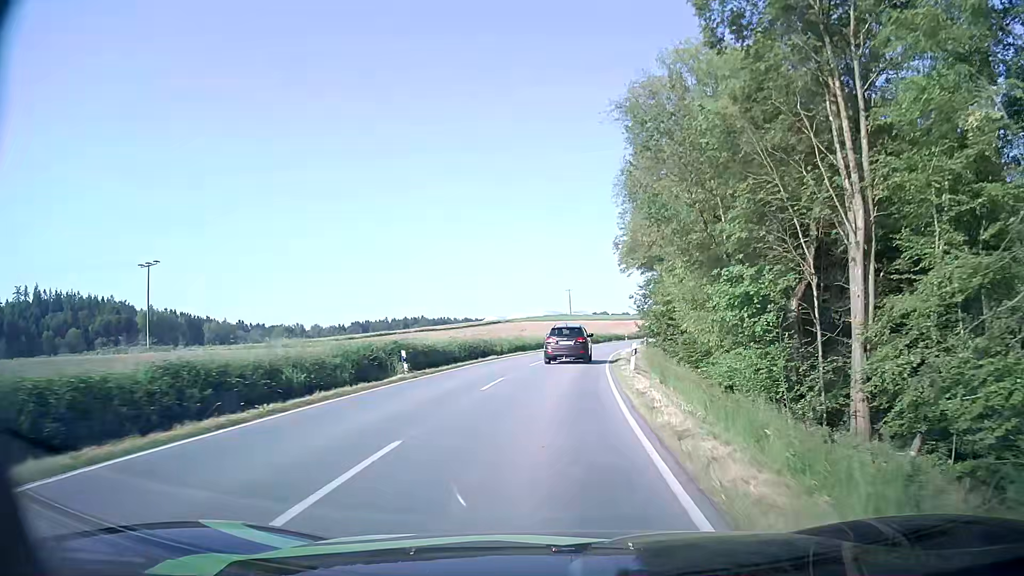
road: secondary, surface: asphalt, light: Day
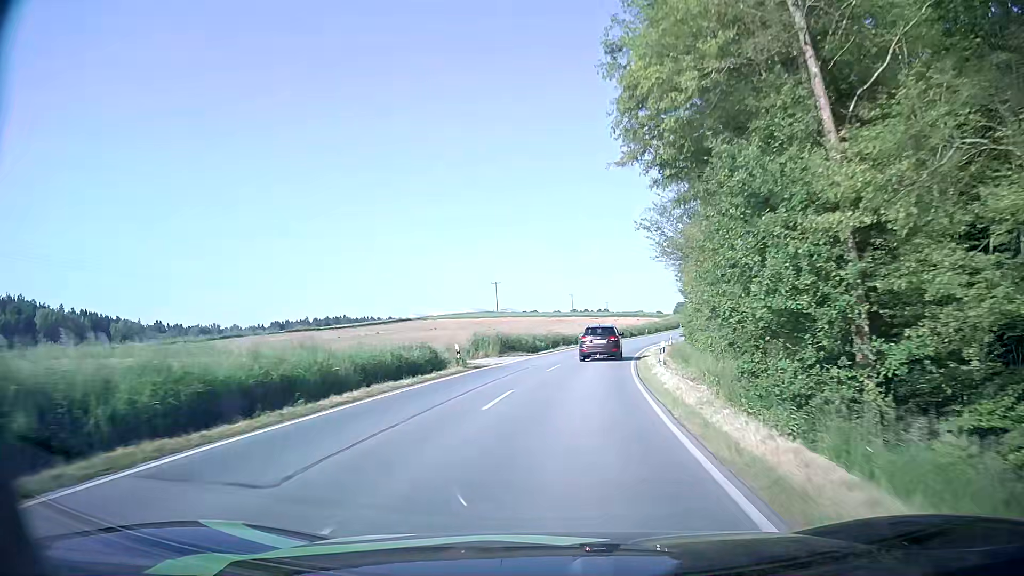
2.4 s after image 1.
(+1.6, +38.4) m; +5°
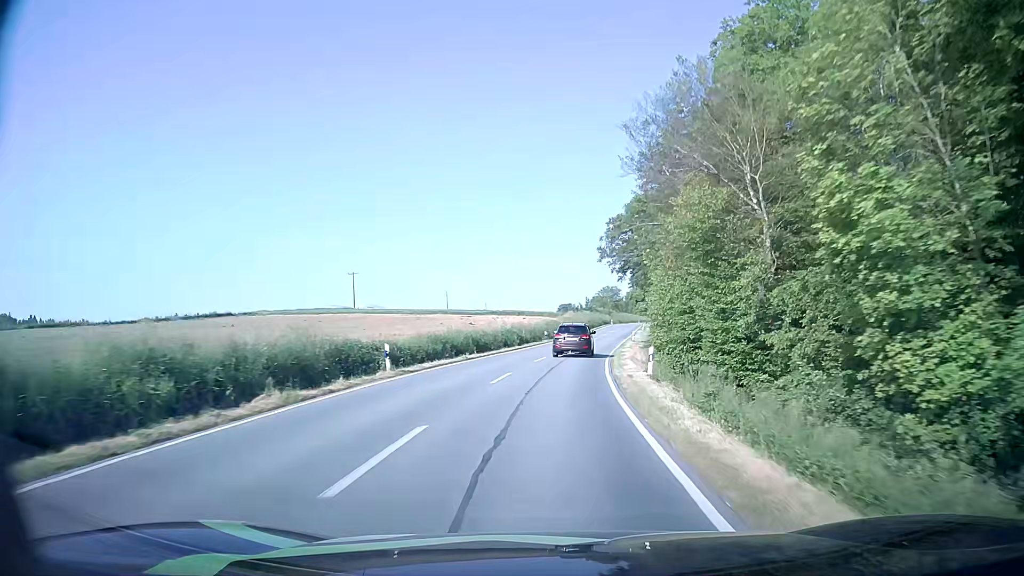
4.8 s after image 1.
(+4.2, +39.7) m; +11°
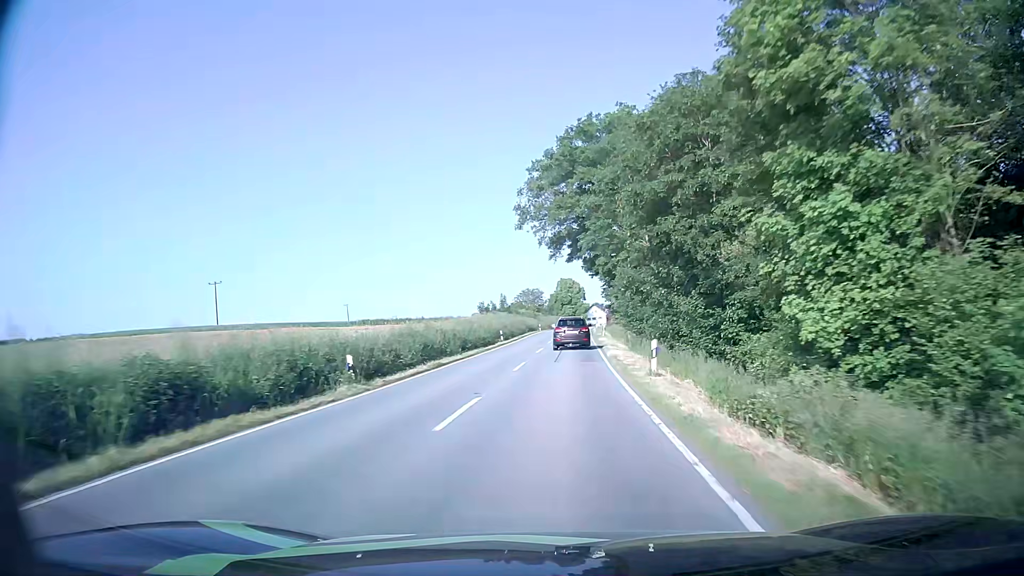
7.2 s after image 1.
(+2.6, +42.1) m; +7°
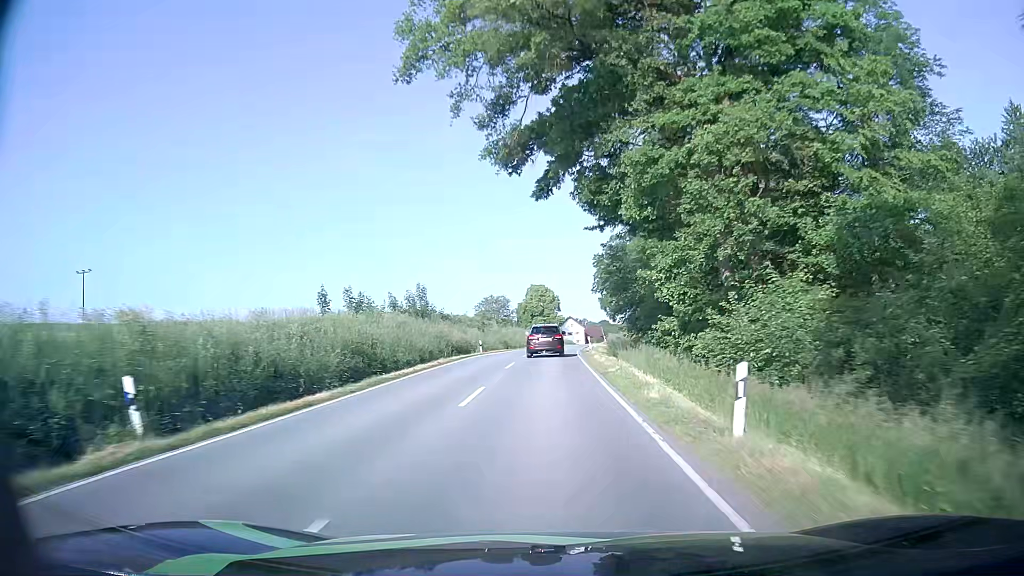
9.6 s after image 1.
(+1.5, +43.6) m; +2°
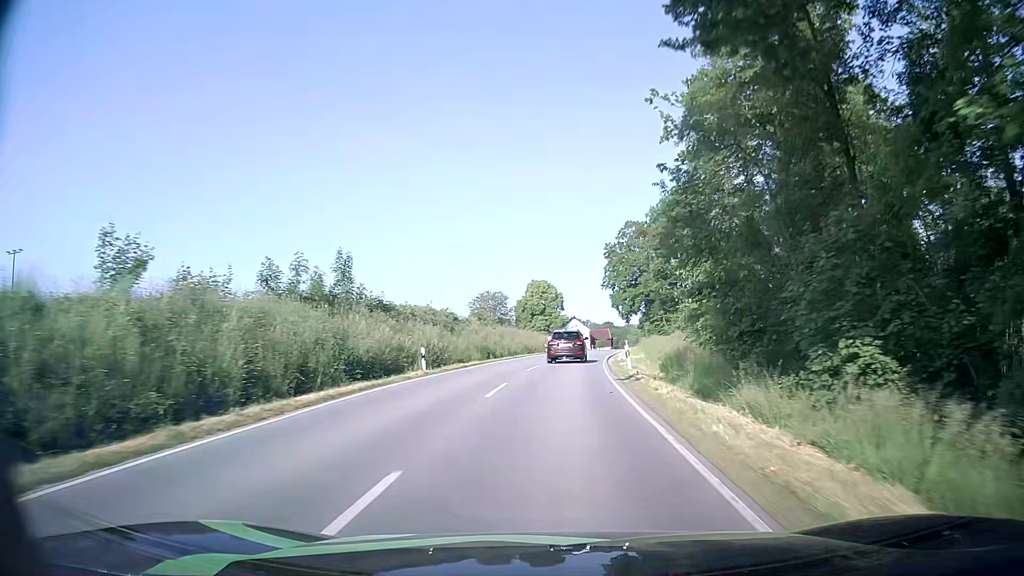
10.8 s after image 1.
(0.0, +21.9) m; 0°
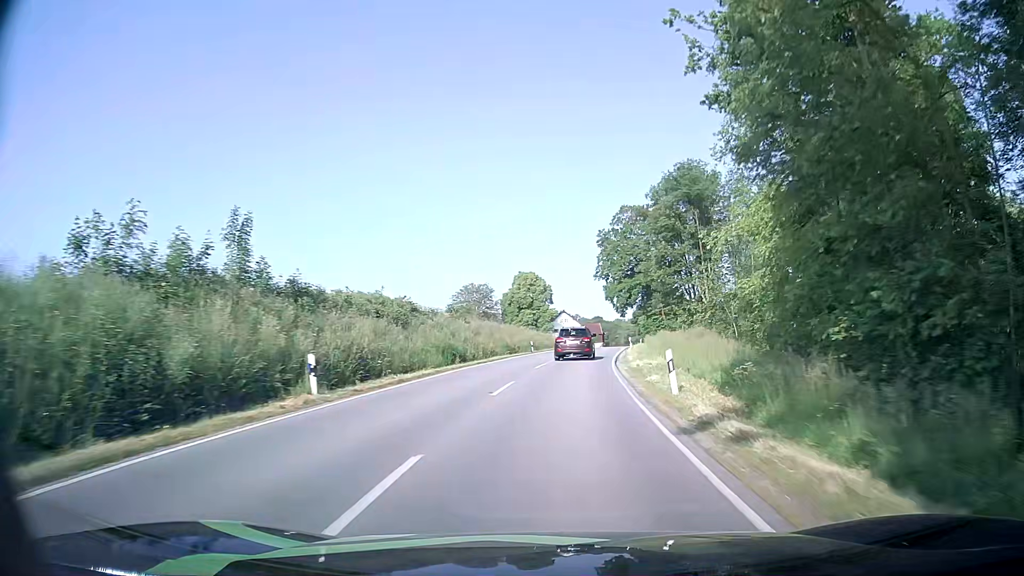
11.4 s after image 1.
(+0.1, +10.8) m; +1°
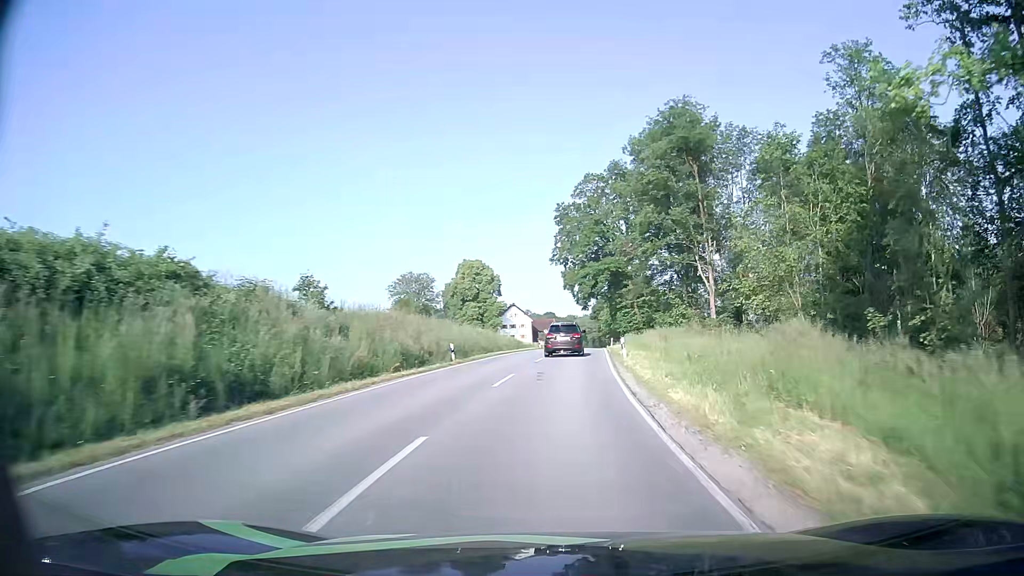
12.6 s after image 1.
(+0.6, +21.4) m; +4°
(0, +10) (+1, +20) (+1, +30) (+2, +40) (+3, +50) (+3, +60) (+4, +70) (+5, +80) (+6, +90) (+7, +100) m
